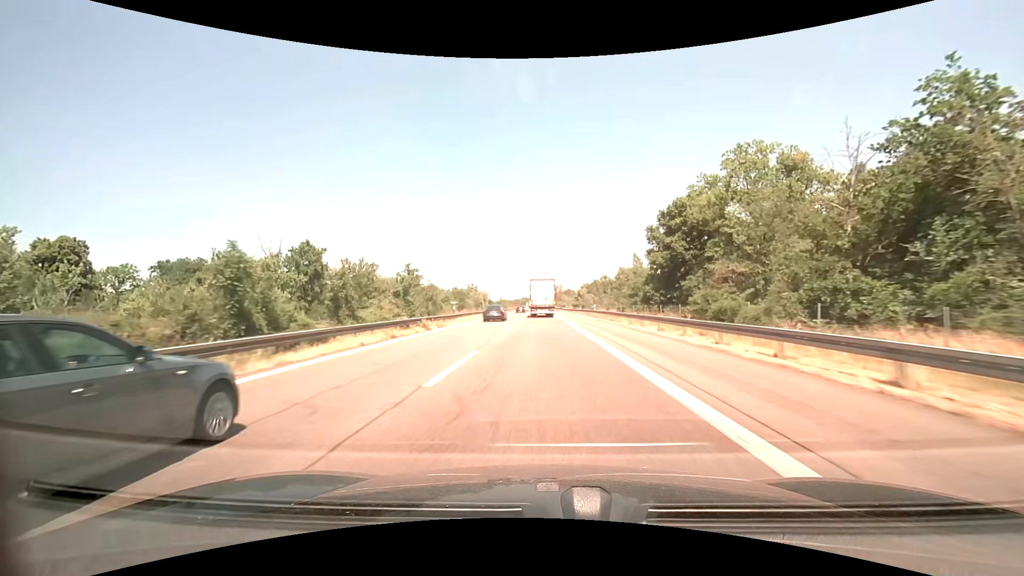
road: motorway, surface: asphalt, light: Day
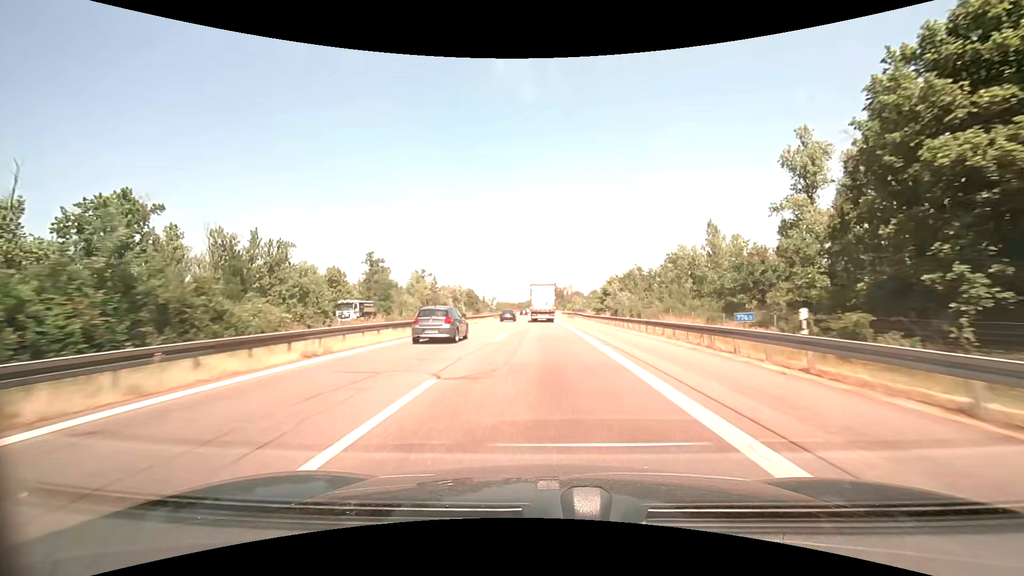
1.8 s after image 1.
(-0.2, +41.5) m; -1°
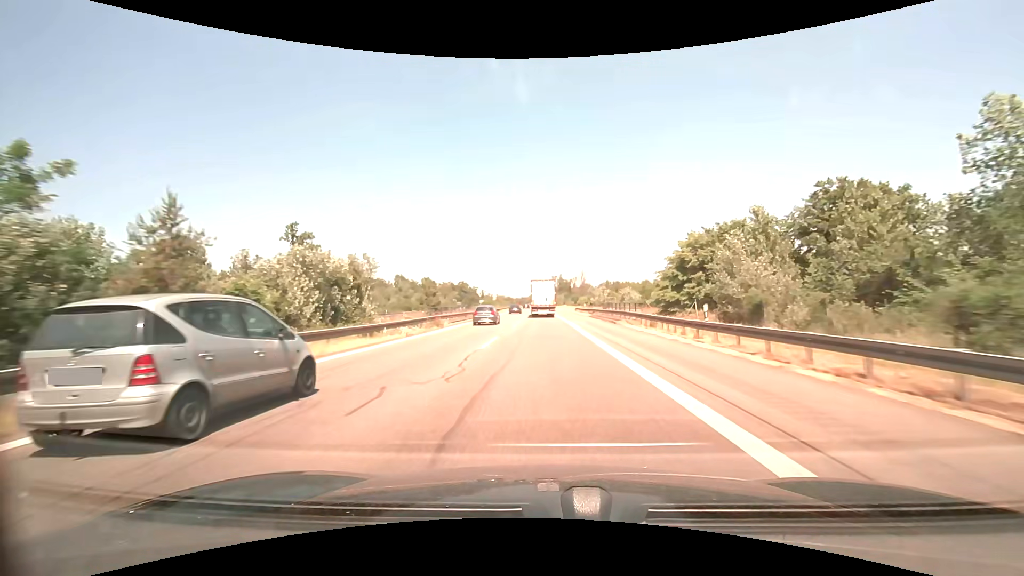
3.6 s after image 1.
(-0.2, +41.5) m; -1°
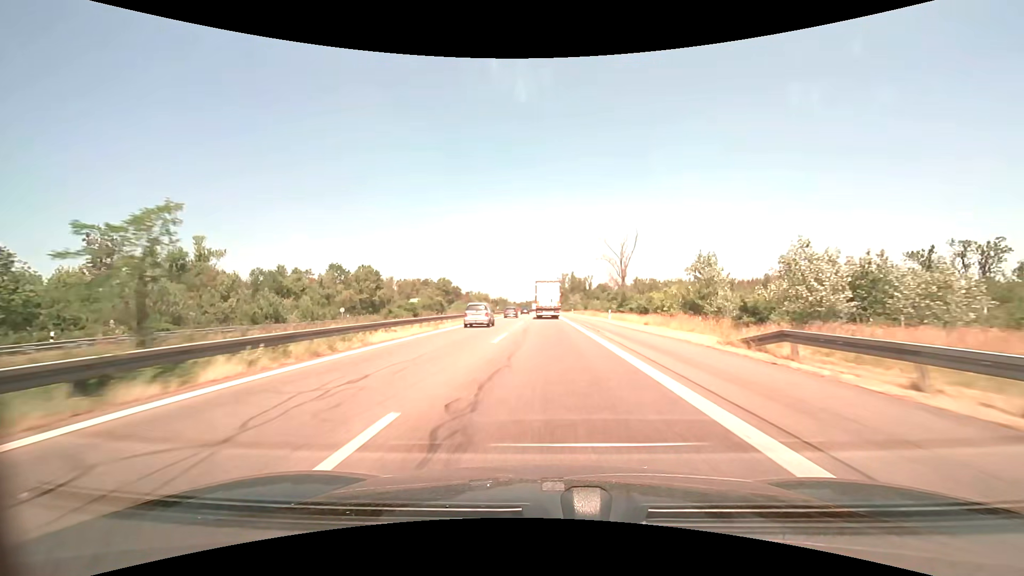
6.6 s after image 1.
(-0.4, +69.7) m; -1°
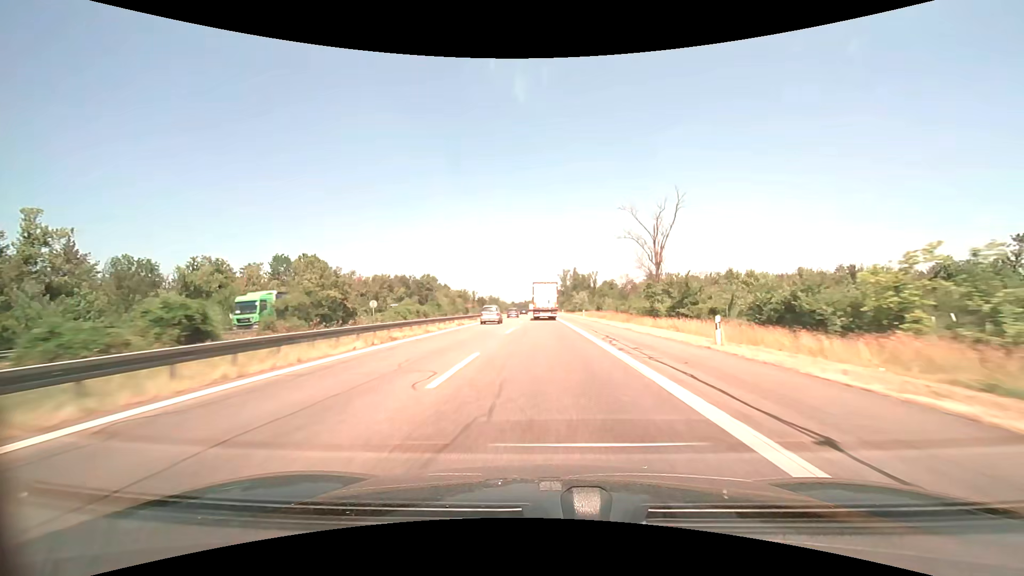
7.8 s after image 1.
(0.0, +27.8) m; 0°
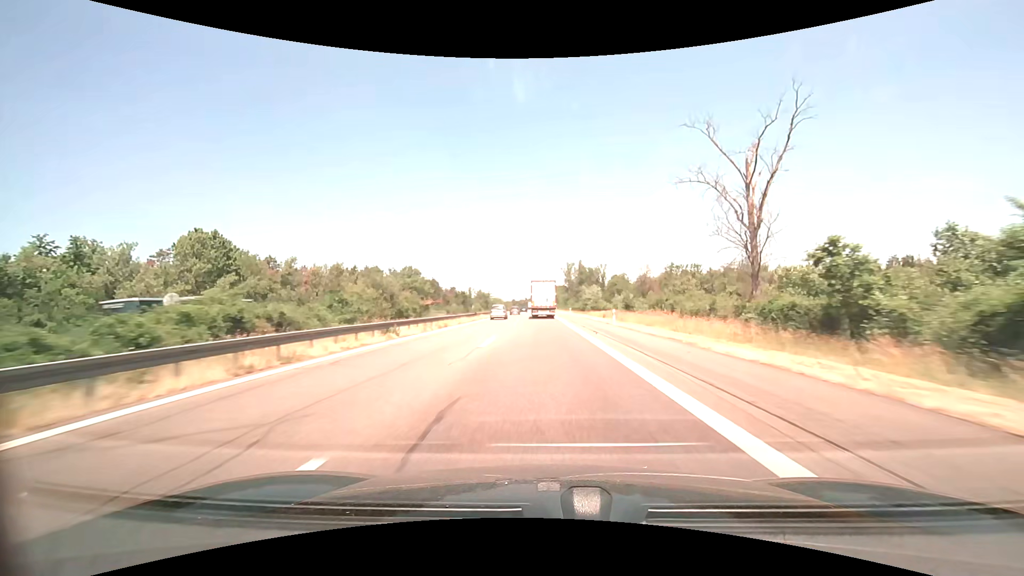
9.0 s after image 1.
(-0.1, +27.8) m; 0°
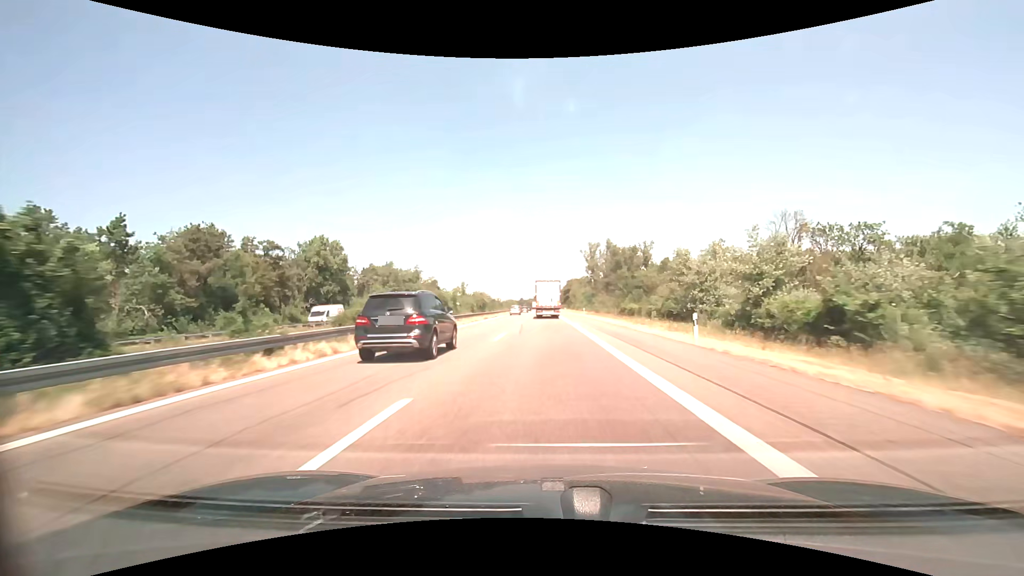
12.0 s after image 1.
(-0.7, +69.6) m; -1°
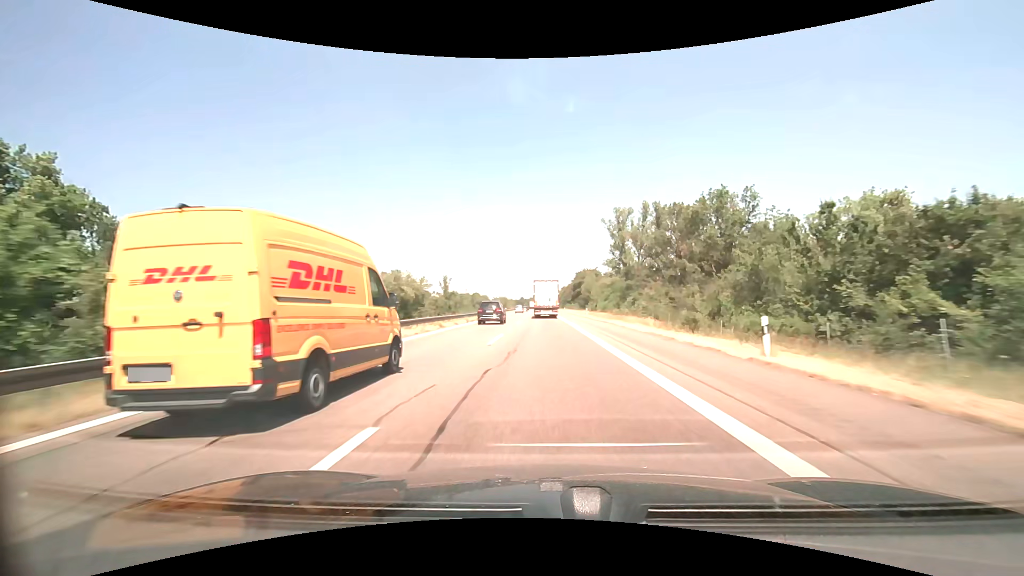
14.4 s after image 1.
(-0.1, +55.7) m; 0°
(0, +10) (0, +20) (0, +30) (0, +40) (0, +50) (0, +60) (0, +70) (0, +80) (-1, +90) (-1, +100) m
